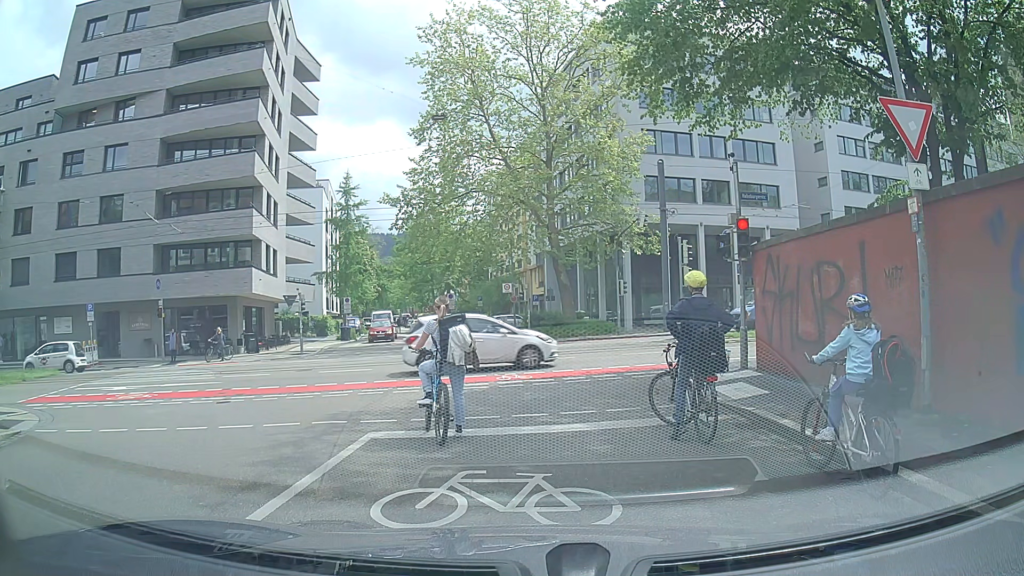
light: Day
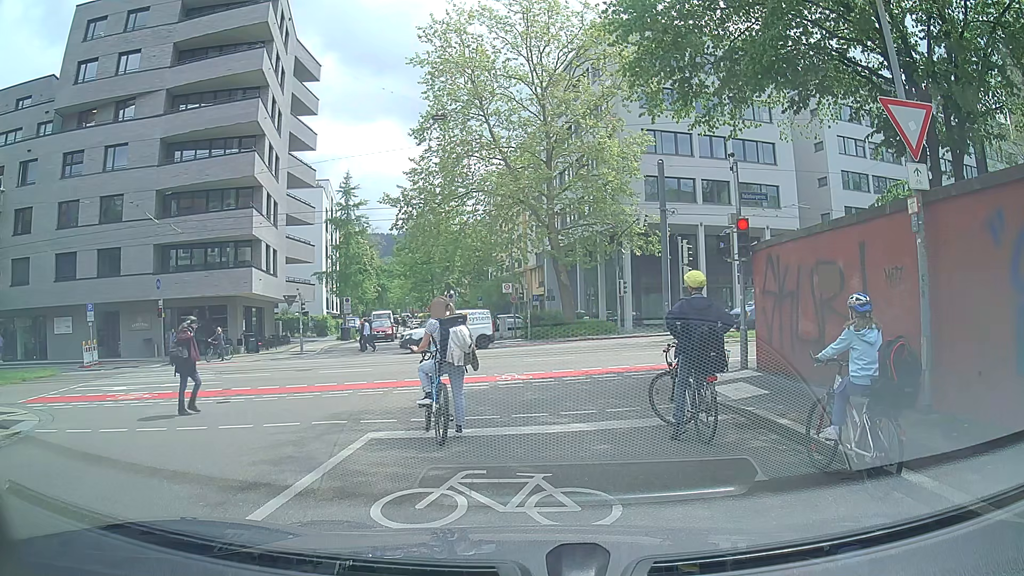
(0.0, 0.0) m; 0°
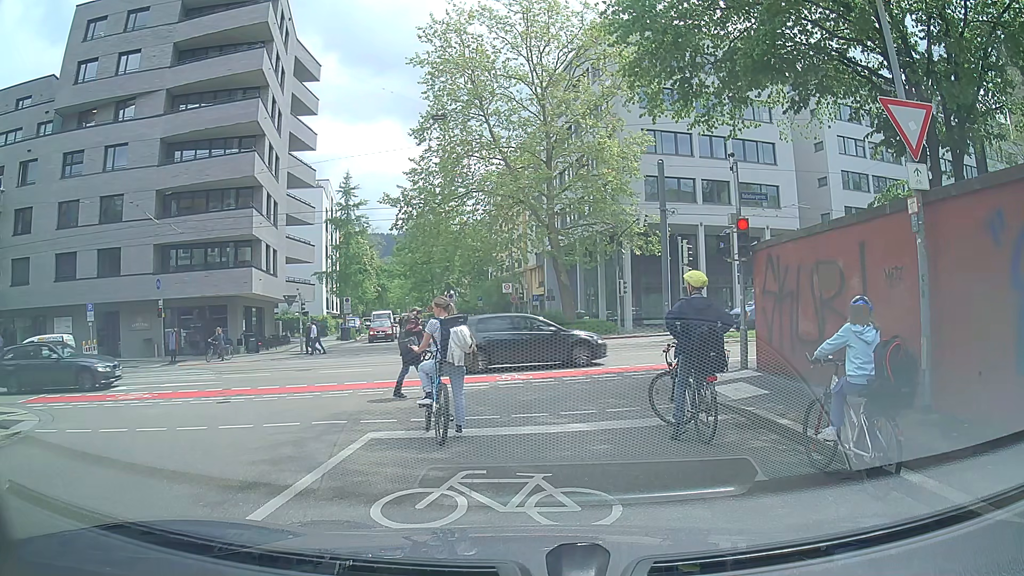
(0.0, 0.0) m; 0°
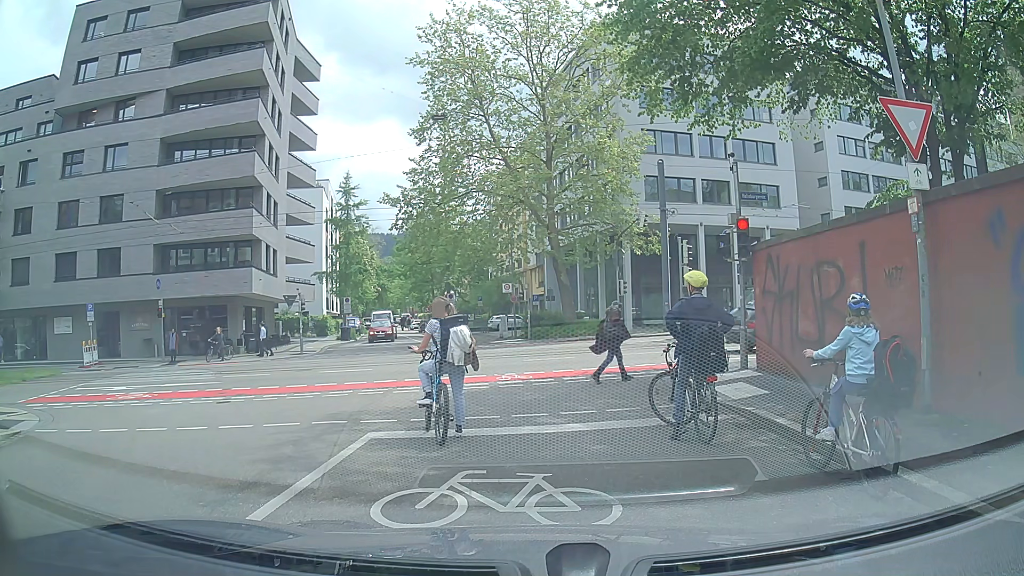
(0.0, 0.0) m; 0°
